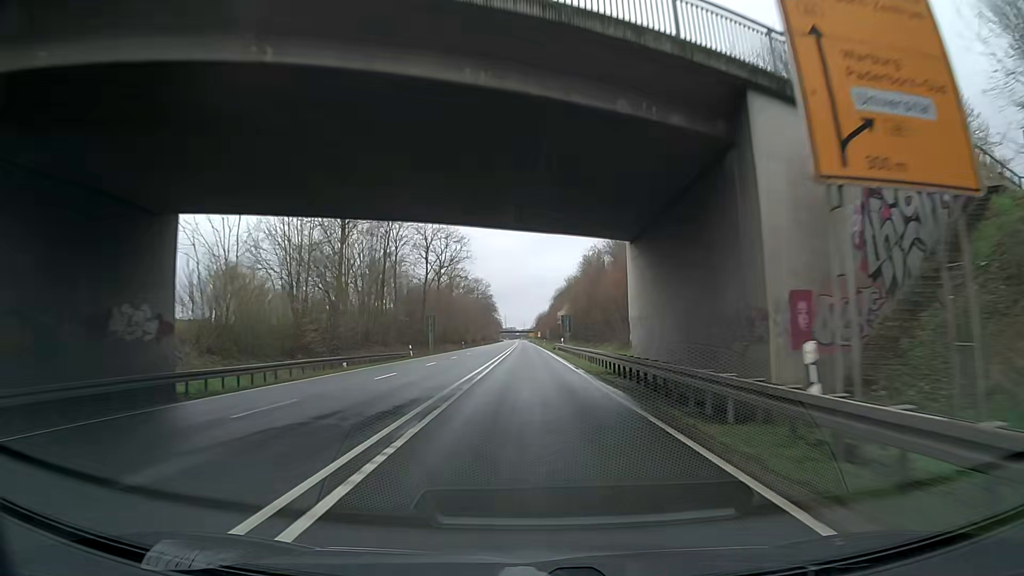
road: trunk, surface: asphalt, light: Day
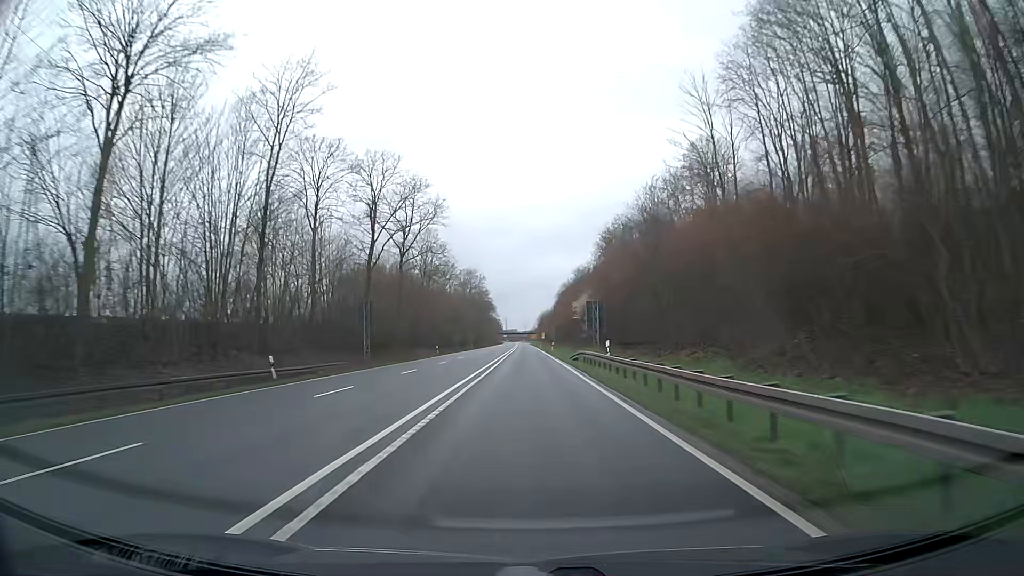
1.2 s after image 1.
(-0.3, +31.6) m; -1°
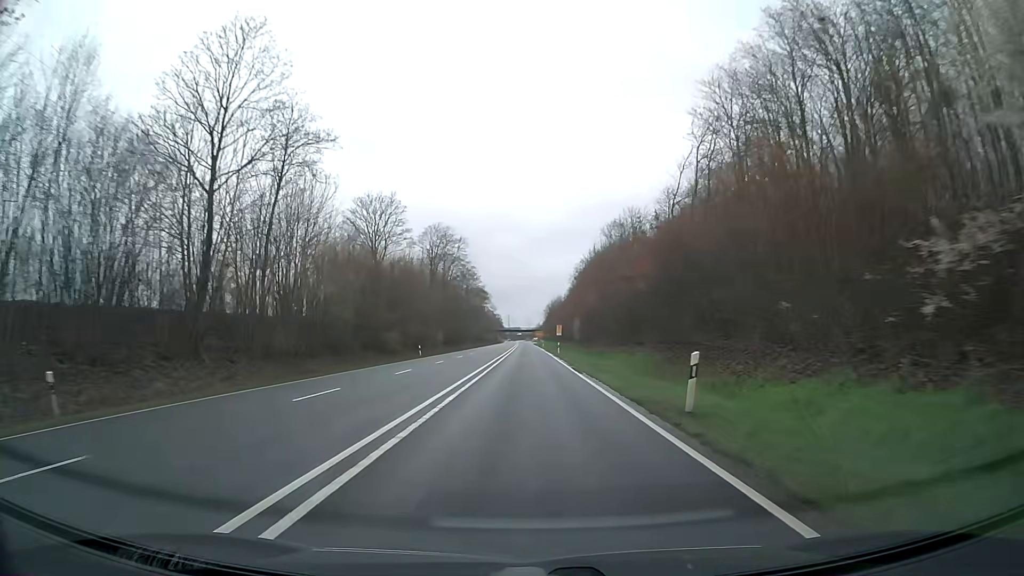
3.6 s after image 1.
(+0.2, +63.2) m; 0°
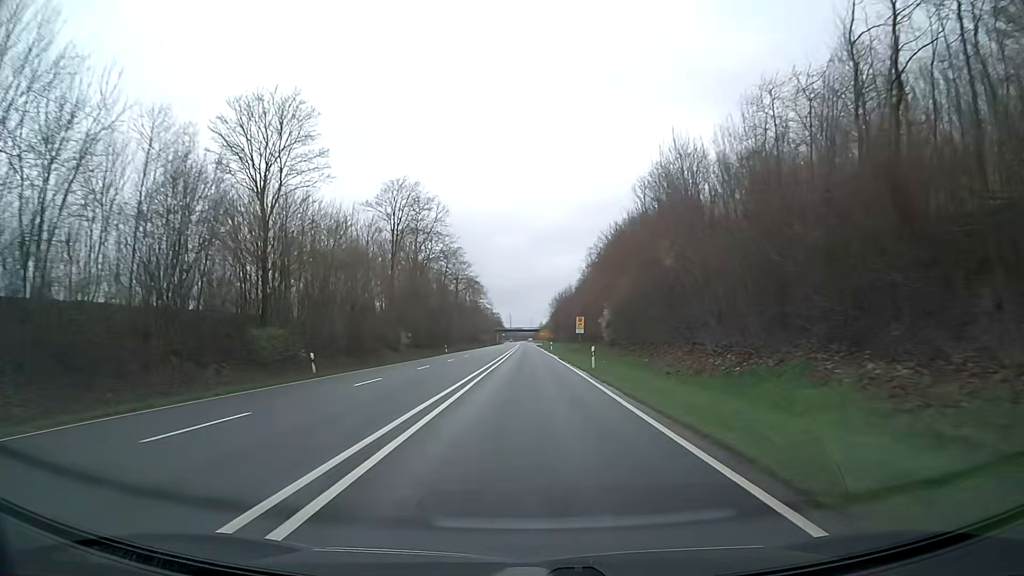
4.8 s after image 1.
(0.0, +31.6) m; 0°
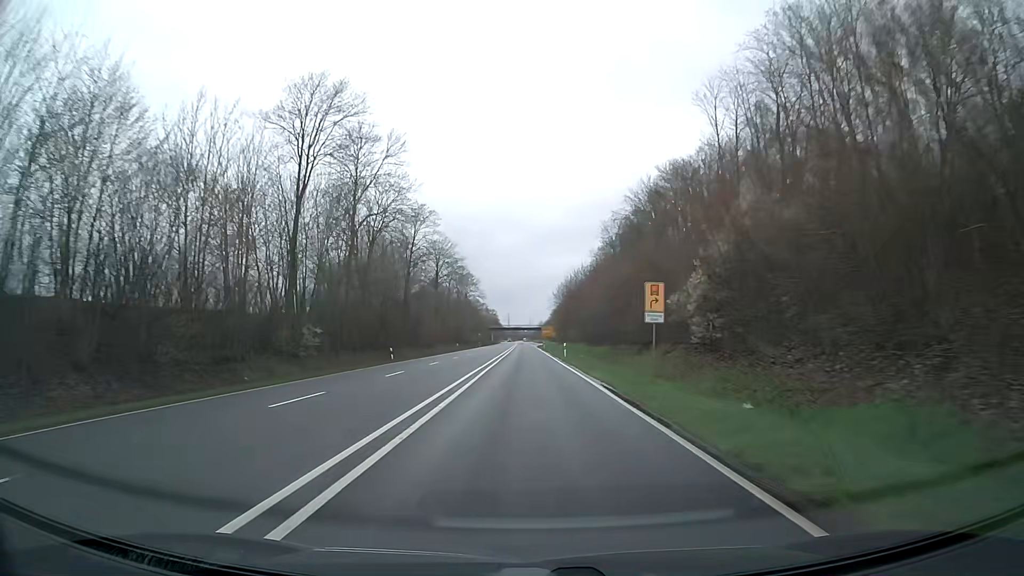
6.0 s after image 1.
(0.0, +31.6) m; 0°
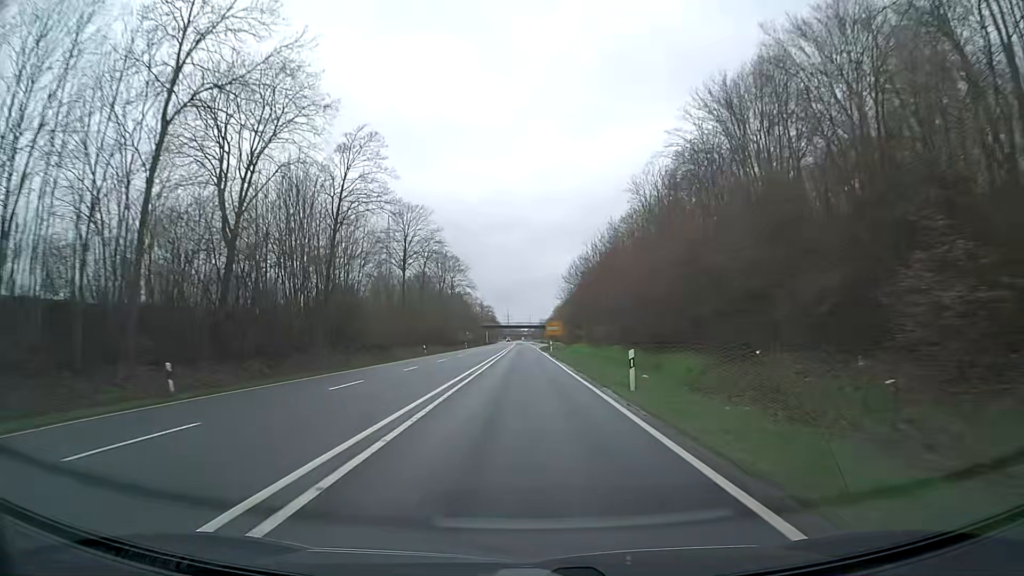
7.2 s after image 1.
(+0.1, +31.6) m; 0°
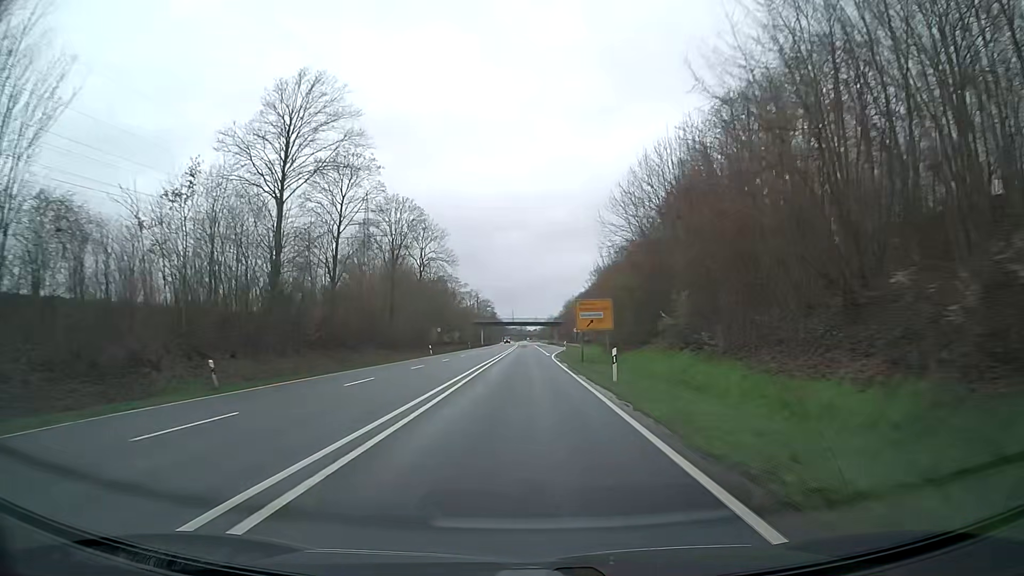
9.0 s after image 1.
(-0.2, +47.4) m; -1°
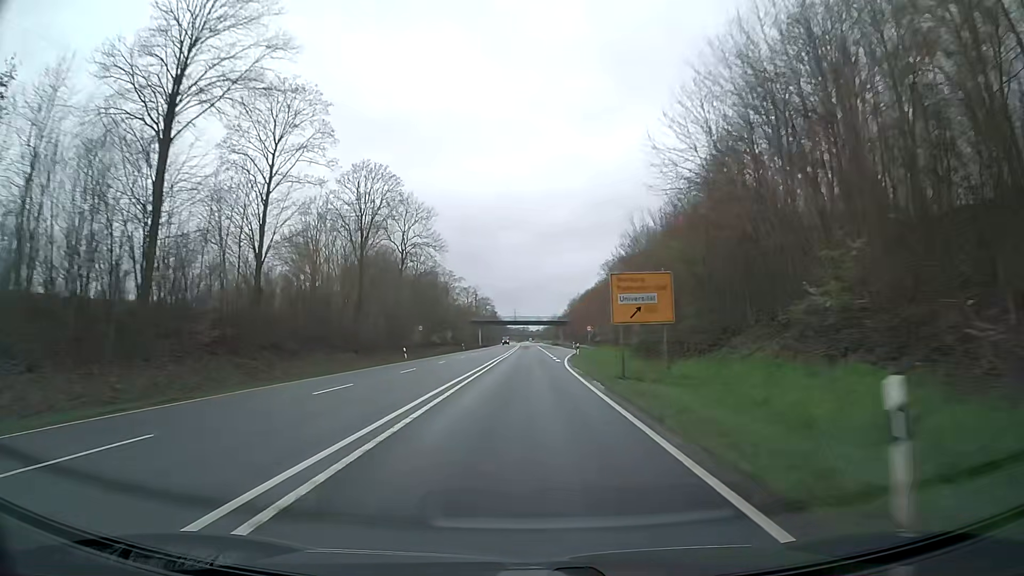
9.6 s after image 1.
(0.0, +15.8) m; 0°
(0, +10) (0, +20) (0, +30) (0, +40) (0, +50) (0, +60) (0, +70) (0, +80) (0, +90) (0, +100) m
